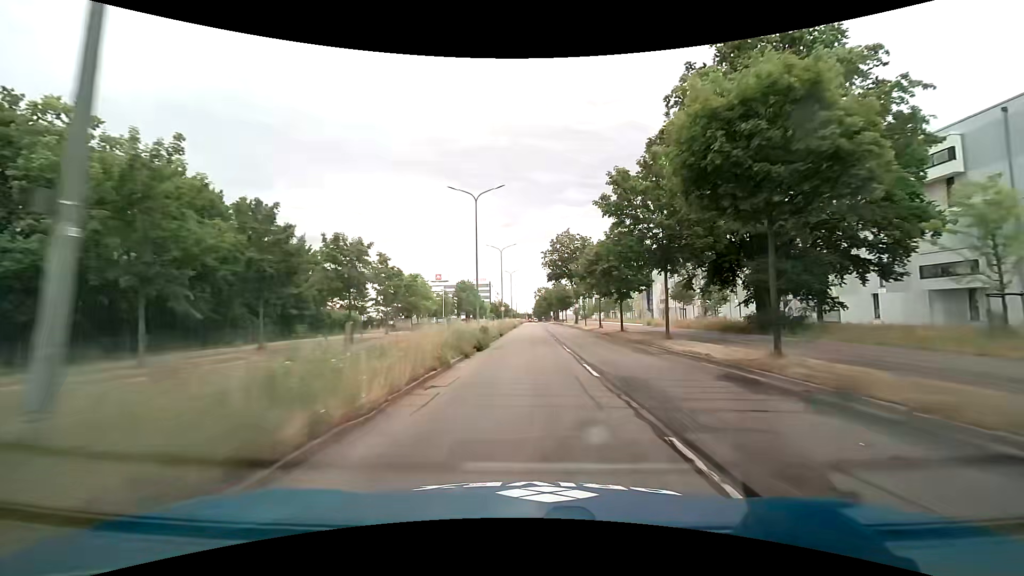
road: primary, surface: asphalt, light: Day
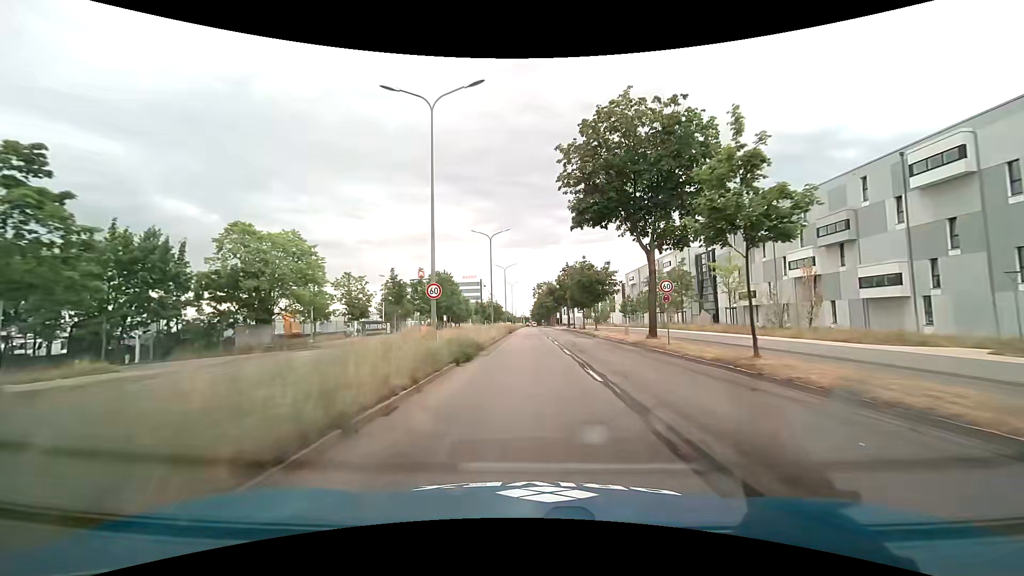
(0.0, +45.5) m; 0°
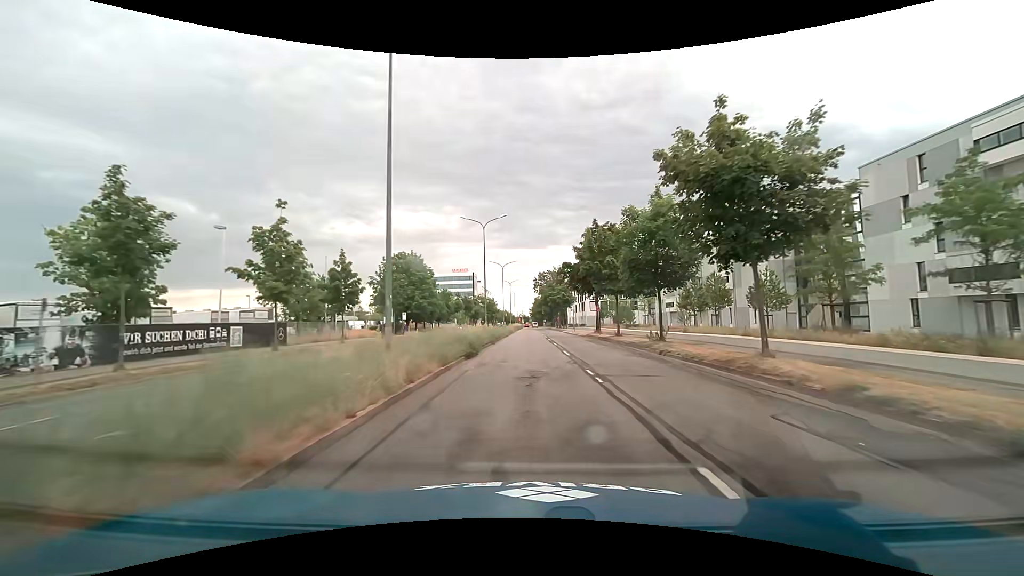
(+0.2, +36.5) m; 0°
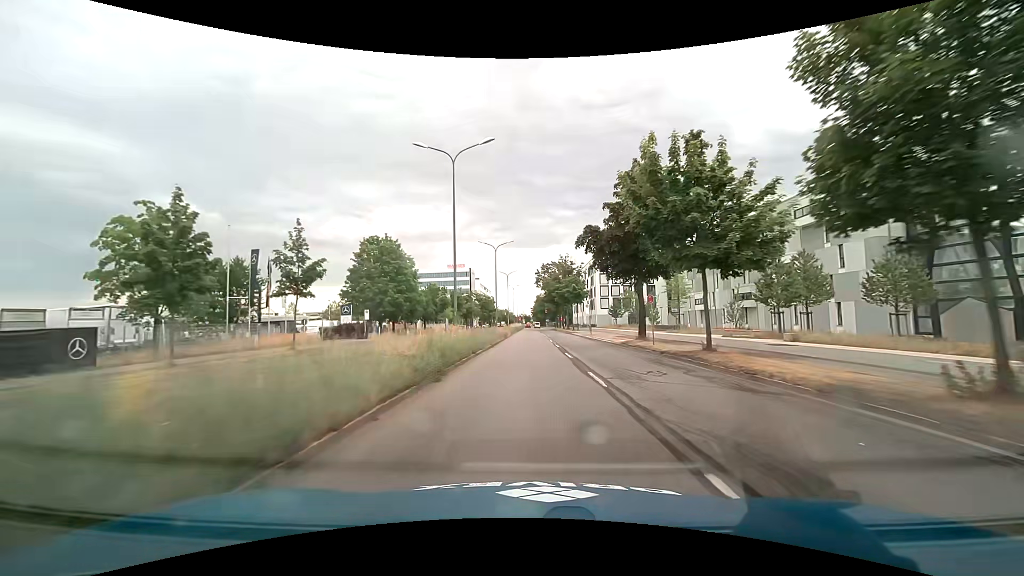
(0.0, +18.2) m; 0°
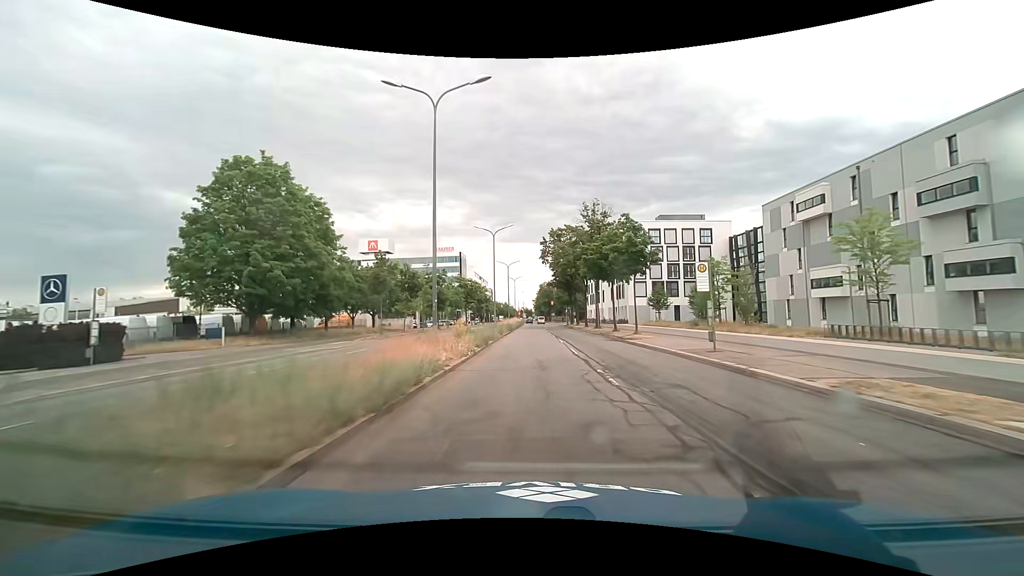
(-0.2, +36.6) m; -1°
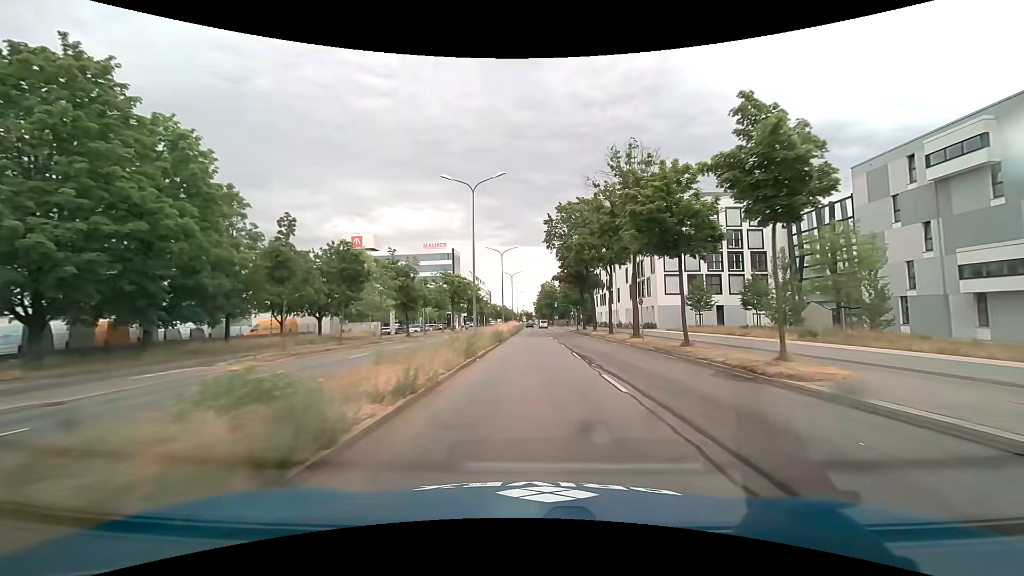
(+0.1, +18.4) m; +1°
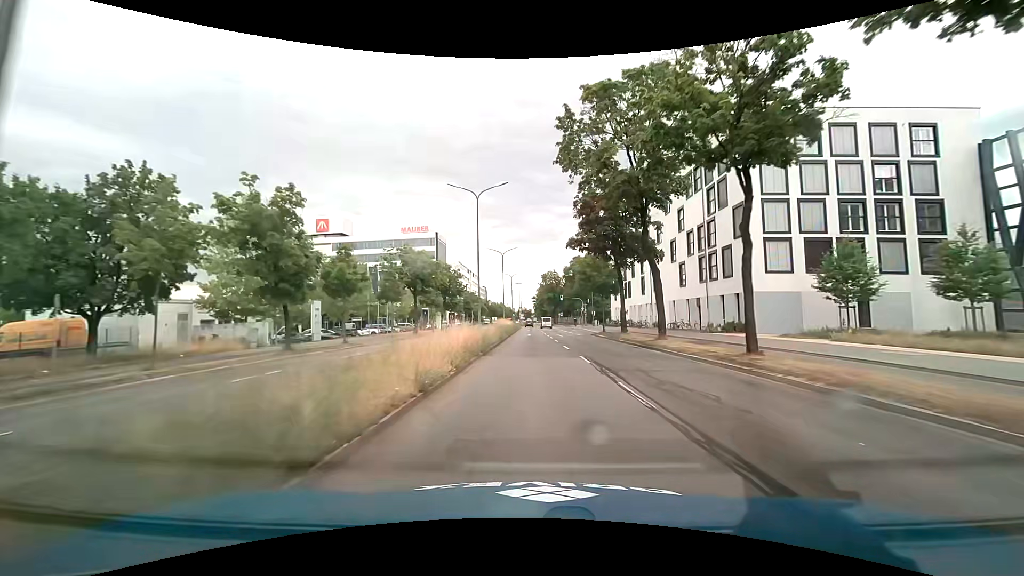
(-0.1, +27.6) m; 0°
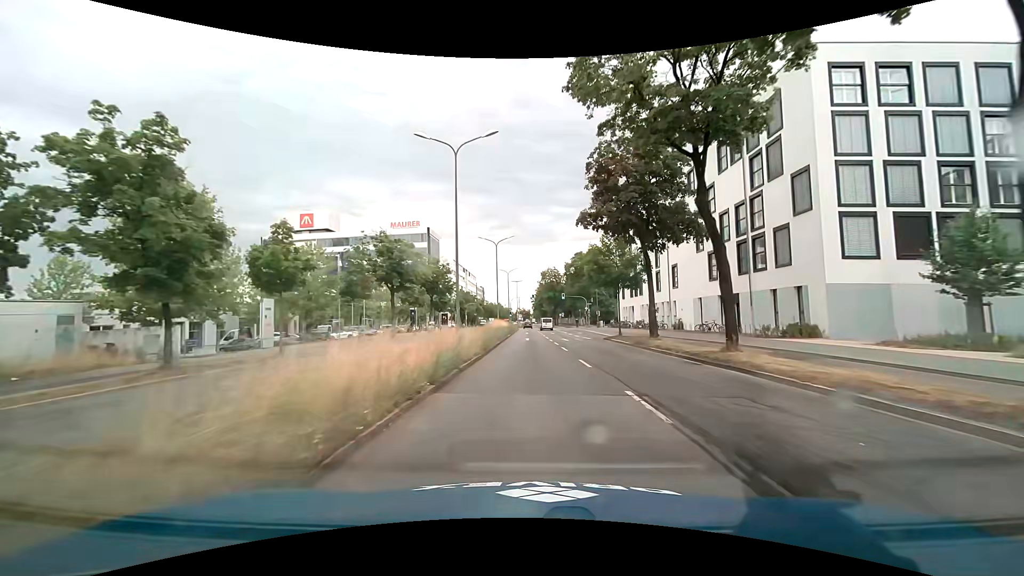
(0.0, +9.2) m; 0°
(0, +10) (0, +20) (0, +30) (0, +40) (0, +50) (0, +60) (0, +70) (0, +80) (0, +90) (0, +100) m
